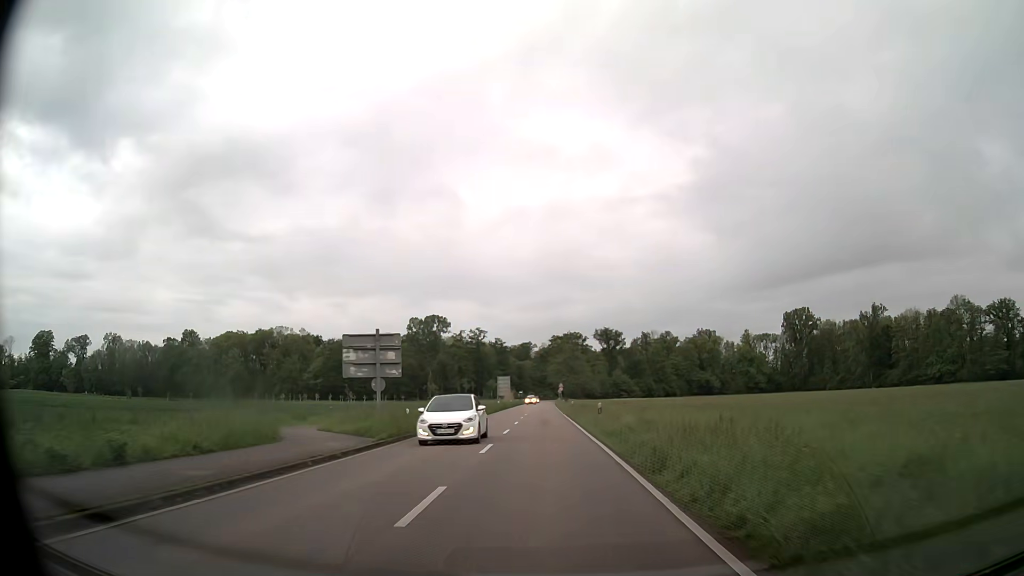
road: secondary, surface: asphalt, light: Day
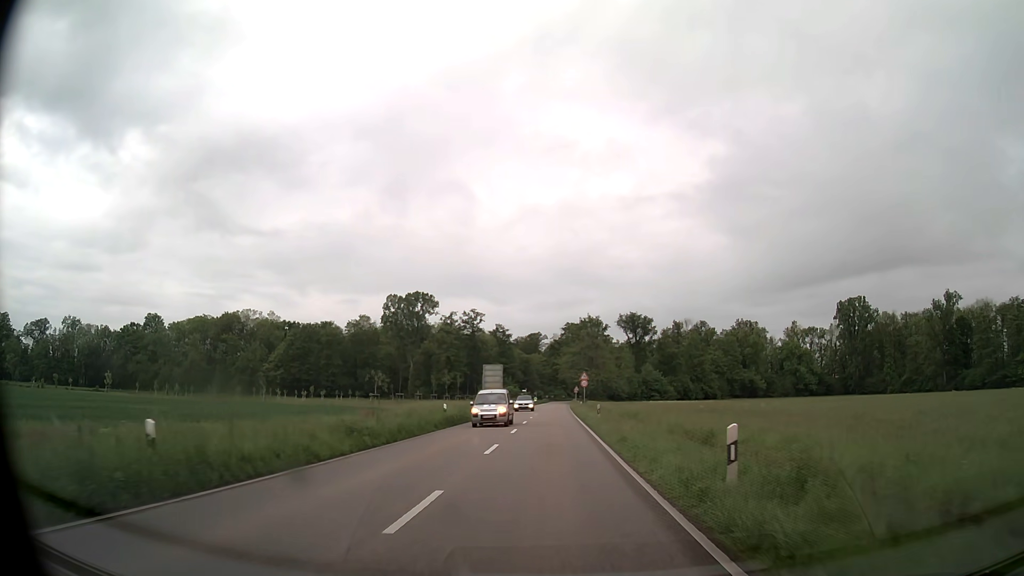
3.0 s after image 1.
(-0.5, +45.6) m; -1°
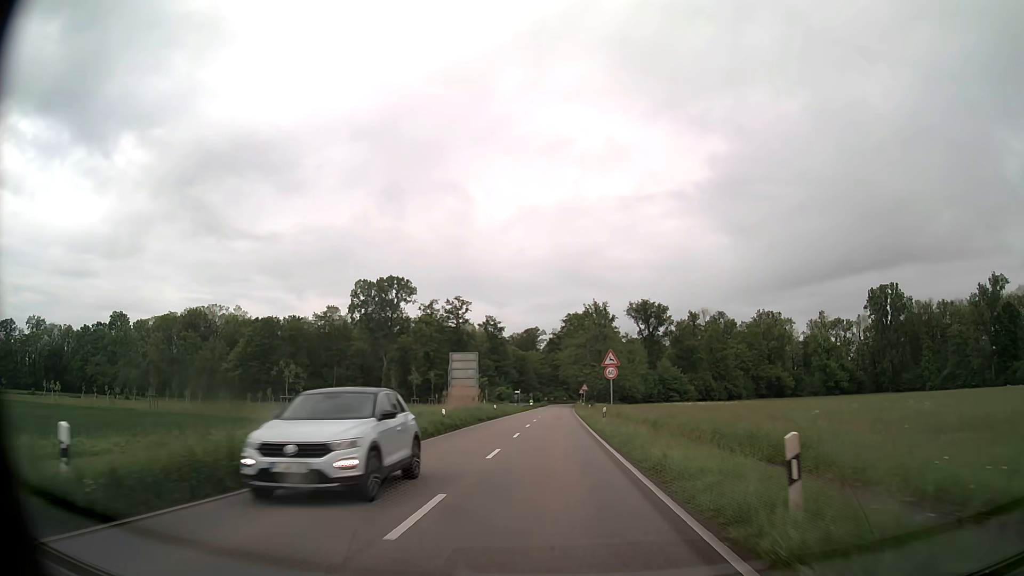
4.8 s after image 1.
(0.0, +27.4) m; 0°
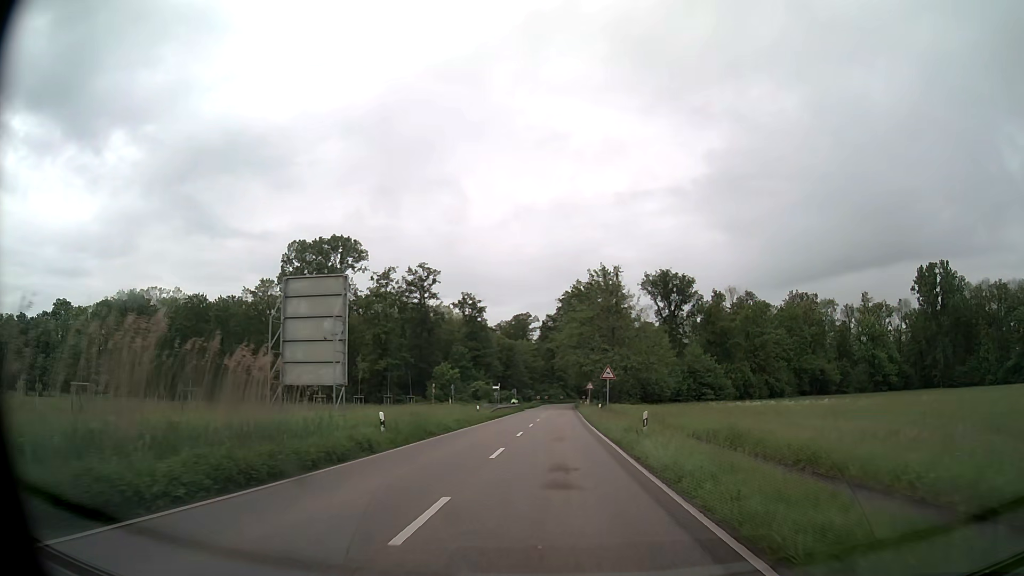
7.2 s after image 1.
(+0.1, +36.5) m; 0°
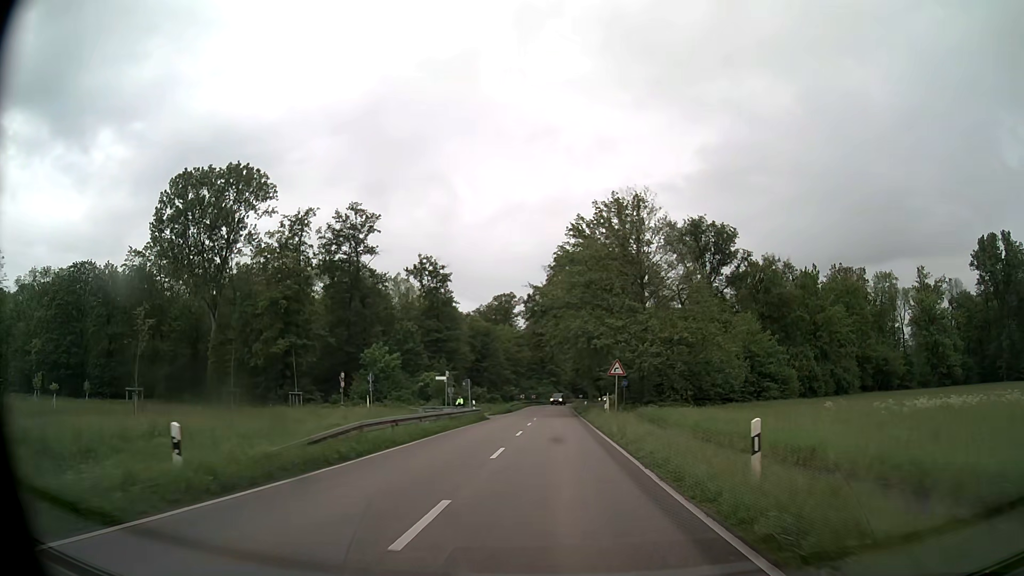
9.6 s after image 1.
(+0.3, +36.5) m; +1°
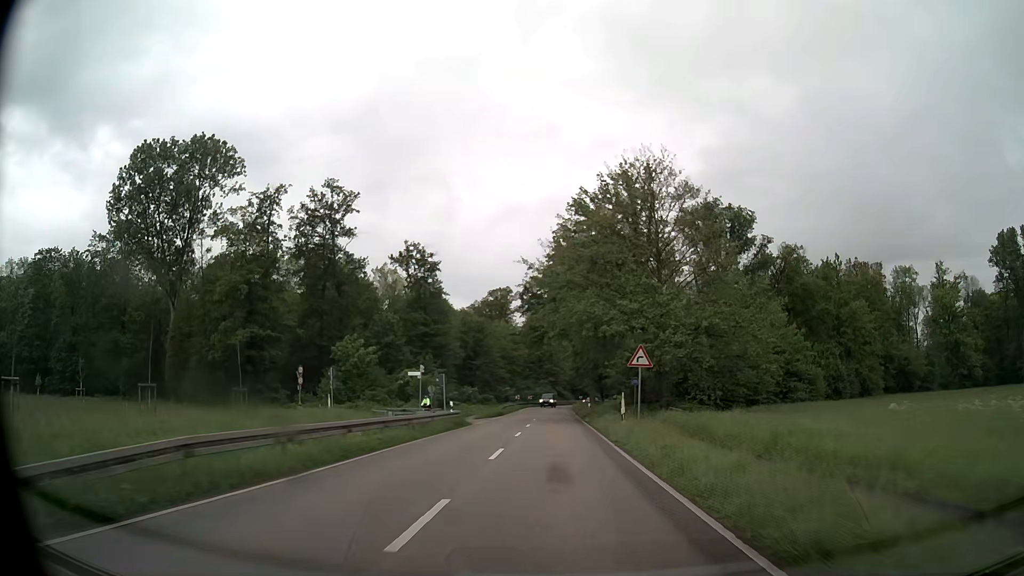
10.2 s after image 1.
(0.0, +9.1) m; 0°
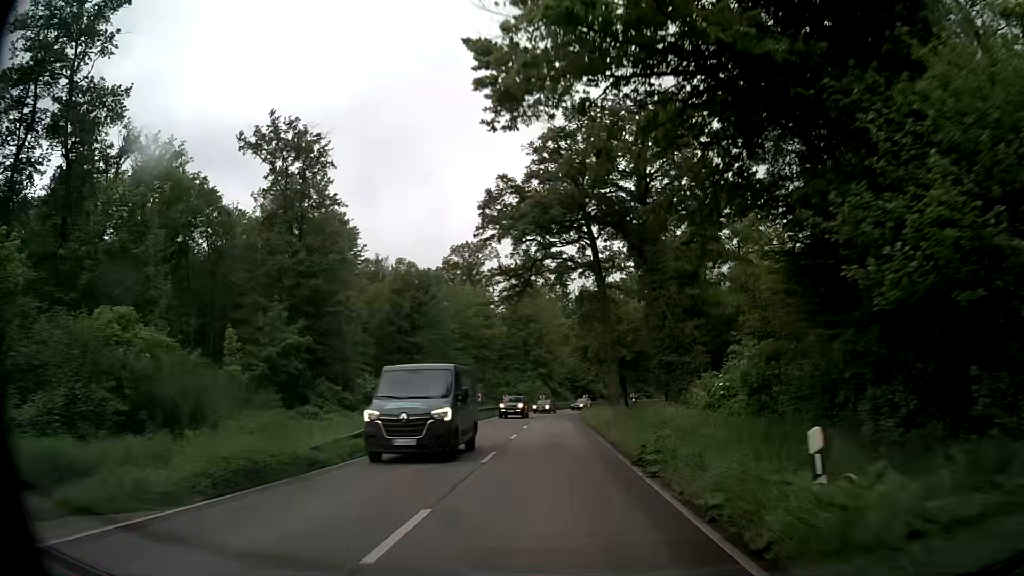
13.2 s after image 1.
(+0.3, +45.6) m; 0°
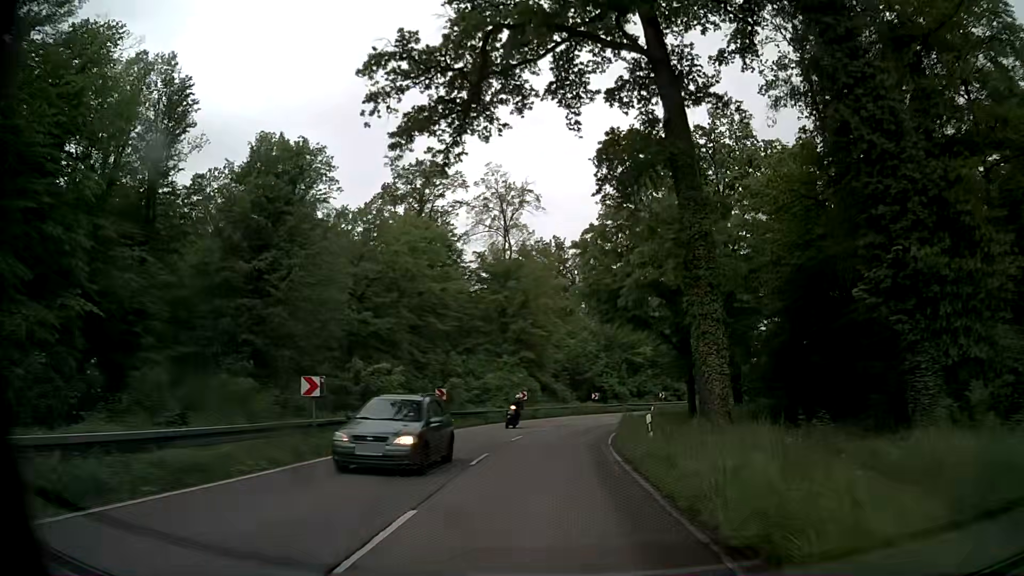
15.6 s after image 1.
(+0.2, +36.5) m; 0°
